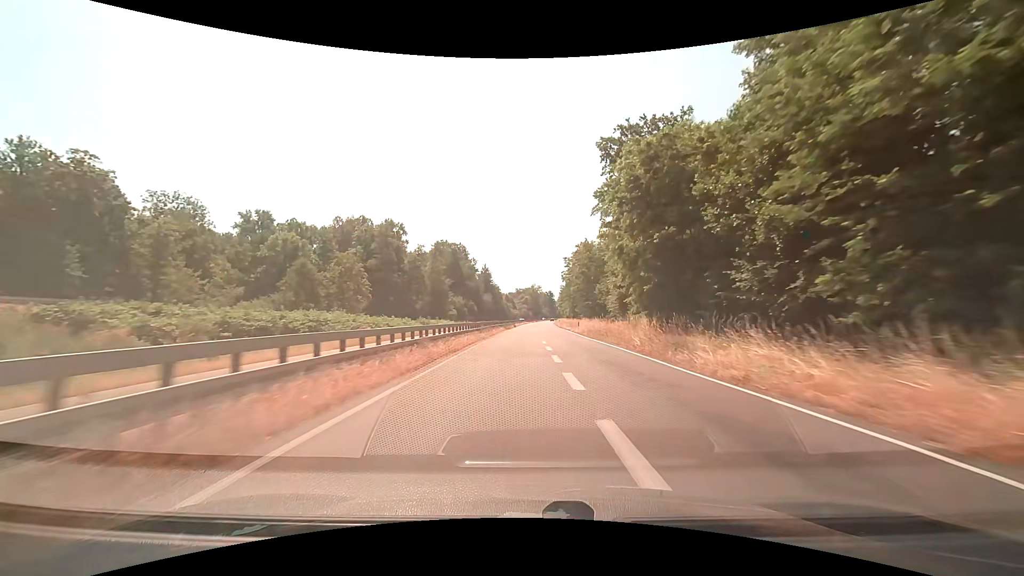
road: trunk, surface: asphalt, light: Day
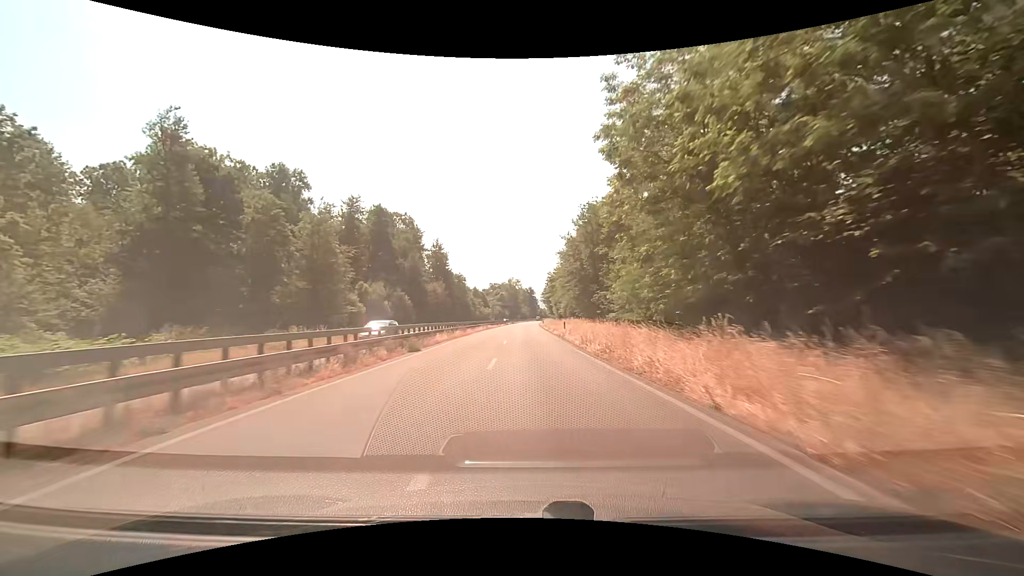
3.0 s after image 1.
(+1.6, +62.7) m; +3°
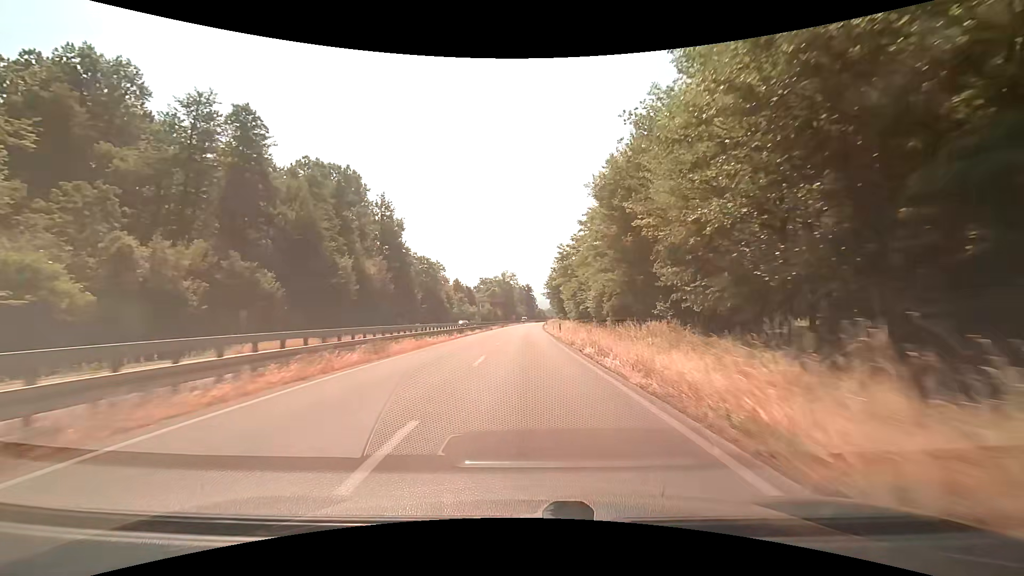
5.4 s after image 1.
(-0.5, +48.8) m; 0°
(0, +10) (0, +20) (0, +30) (0, +40) (0, +50) (0, +60) (0, +70) (0, +80) (0, +90) (0, +100) m
